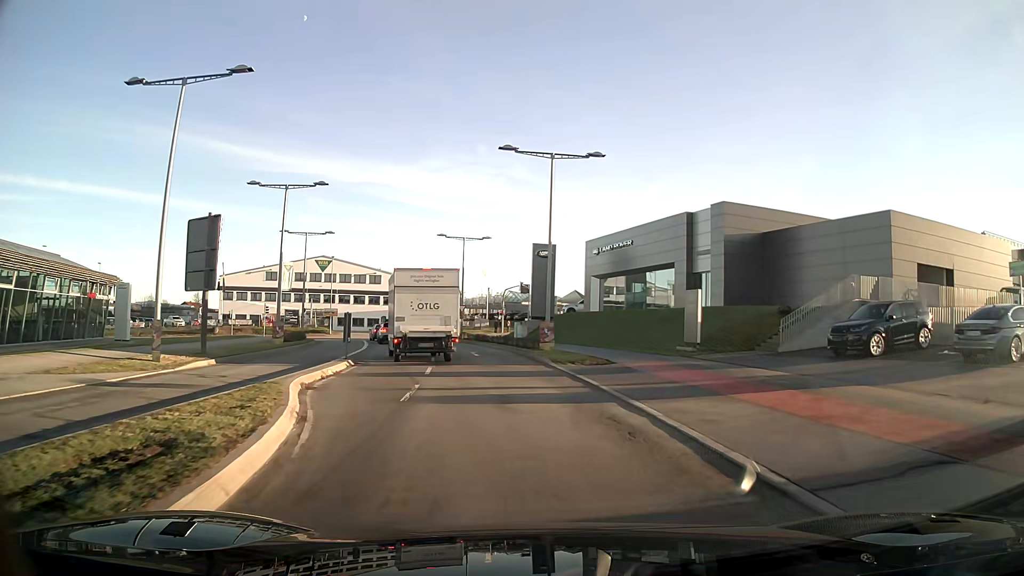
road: secondary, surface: asphalt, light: Day
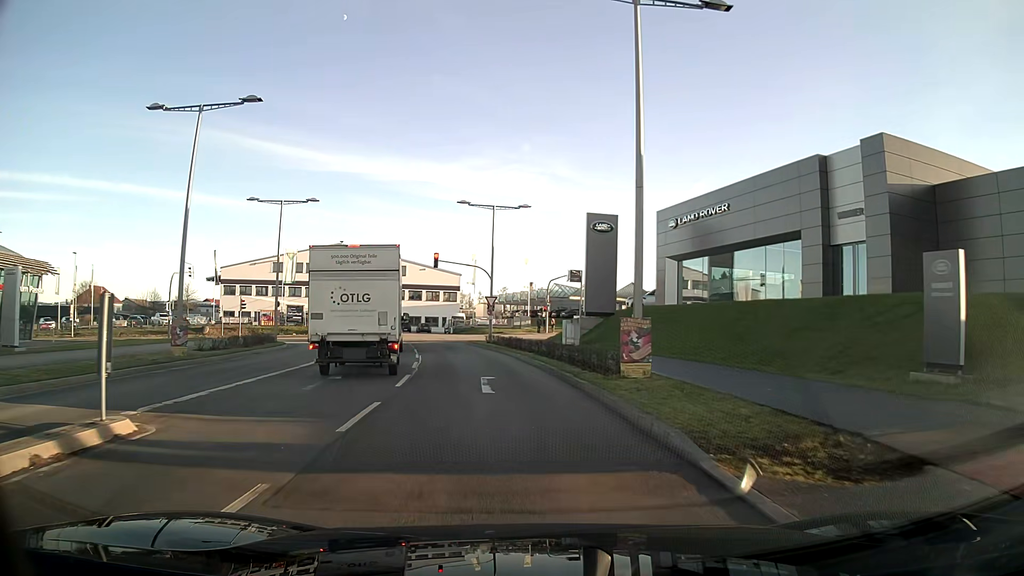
(-0.5, +15.6) m; -4°
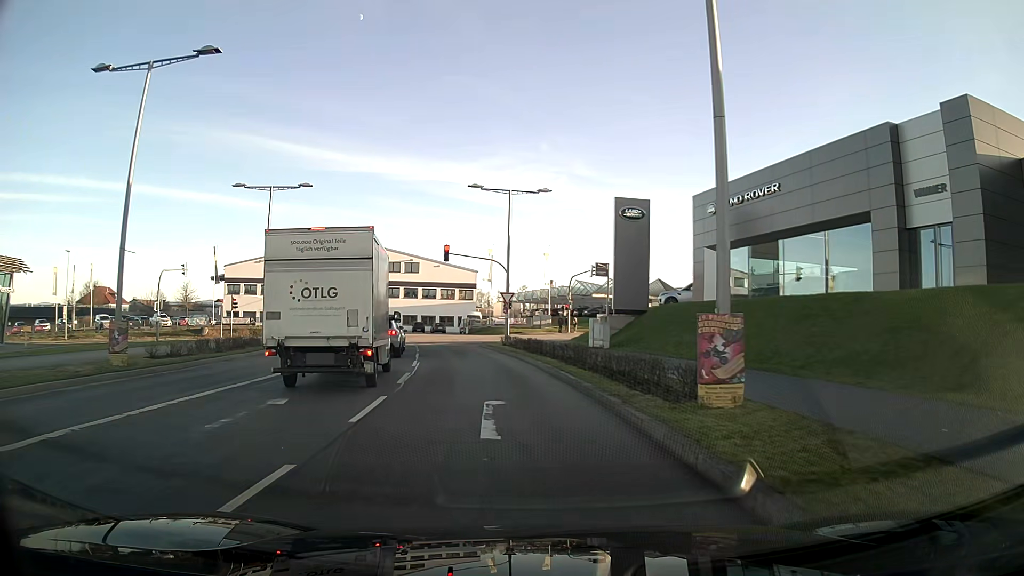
(-0.1, +5.1) m; -2°
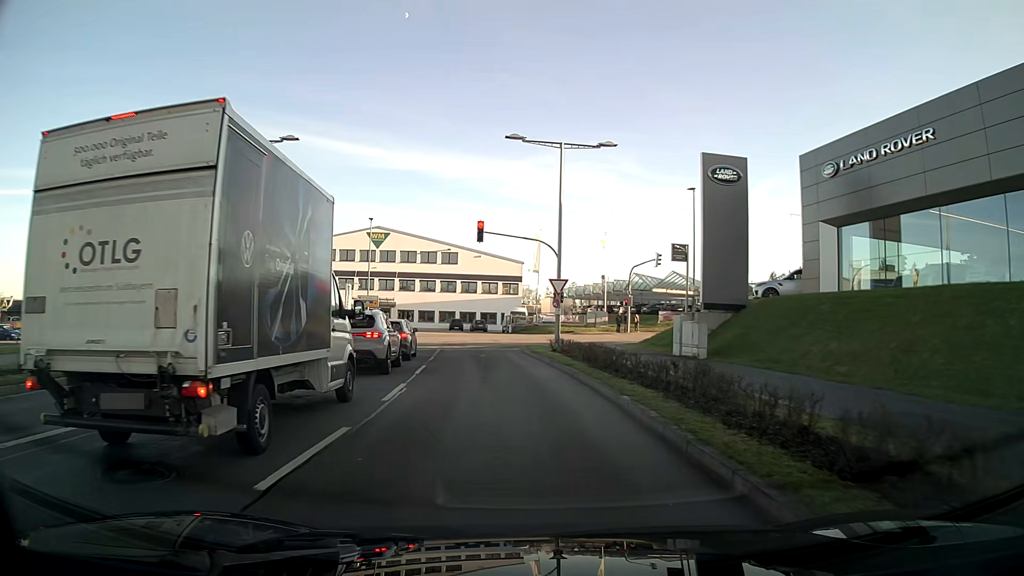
(-0.4, +10.1) m; -4°
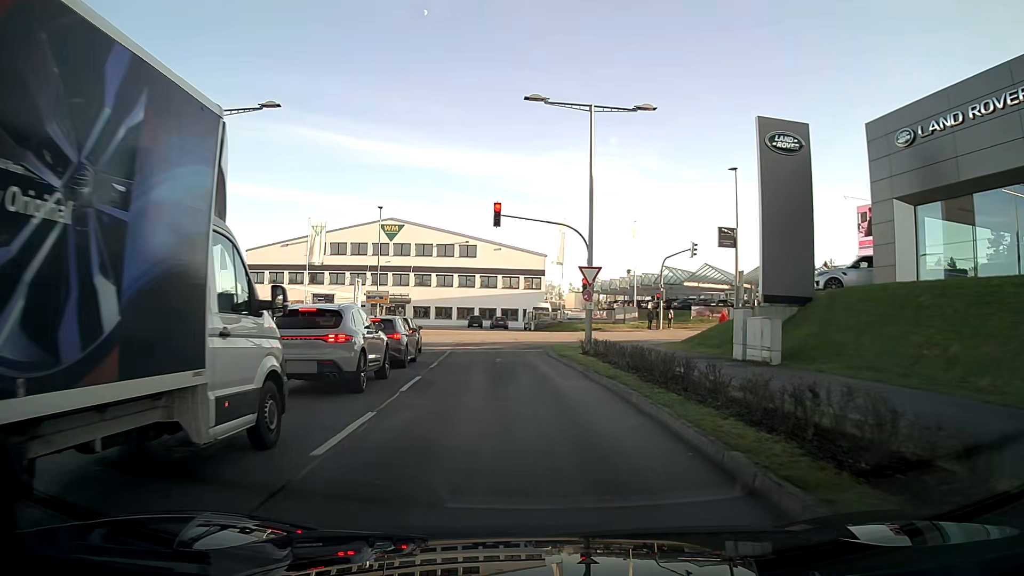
(-0.1, +4.8) m; -2°
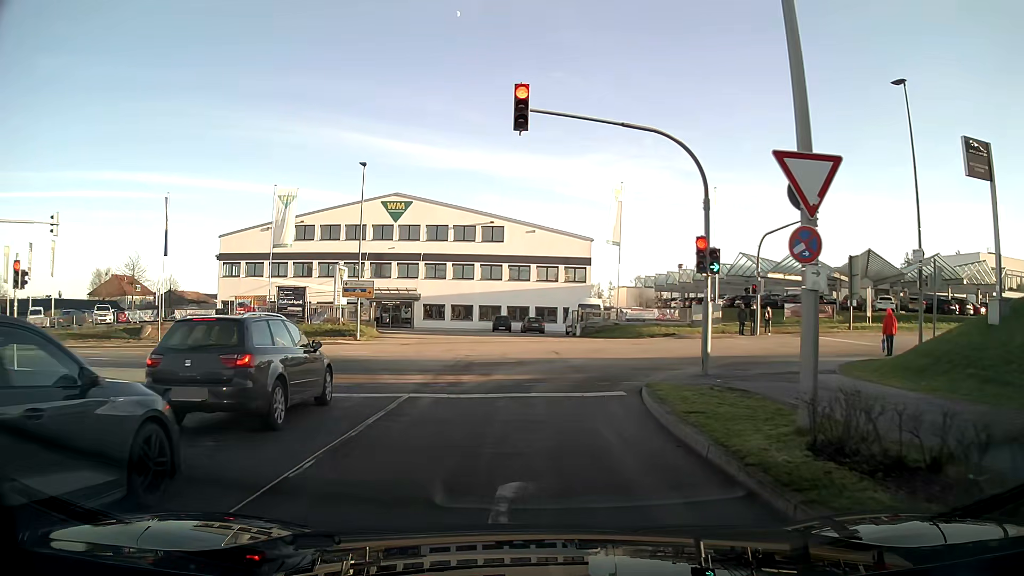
(-0.5, +16.4) m; -3°
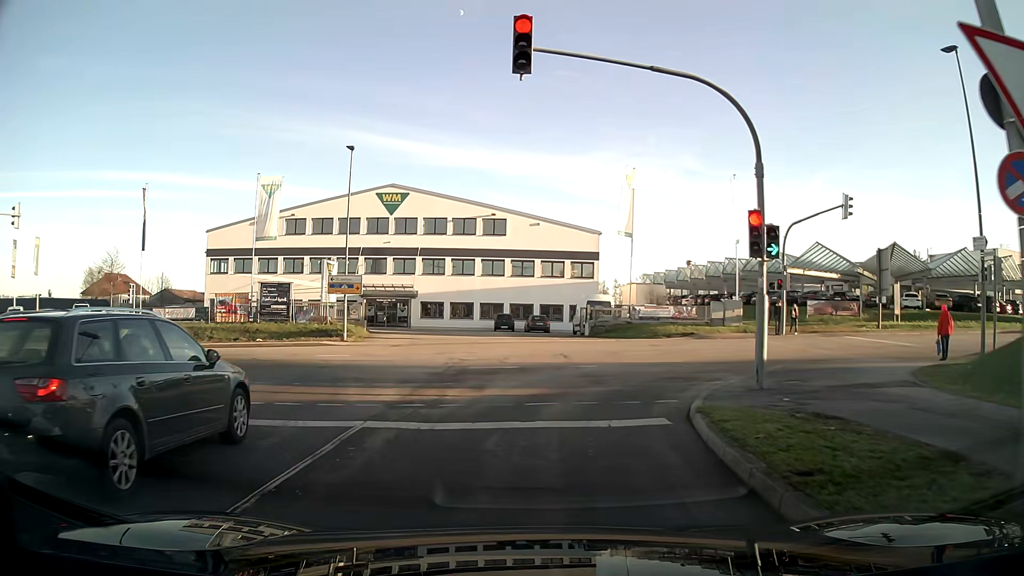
(0.0, +3.7) m; 0°
